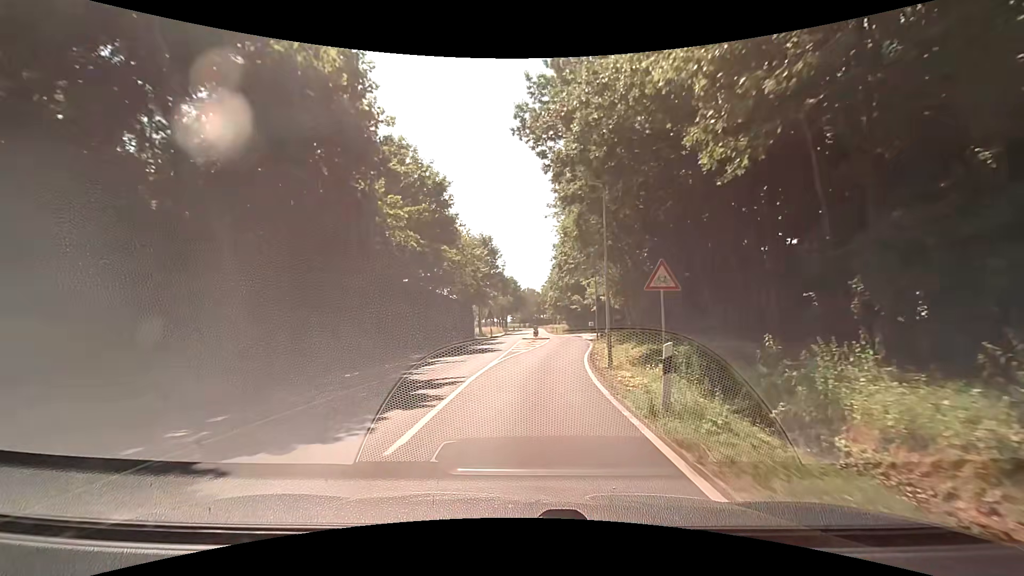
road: secondary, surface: asphalt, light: Day
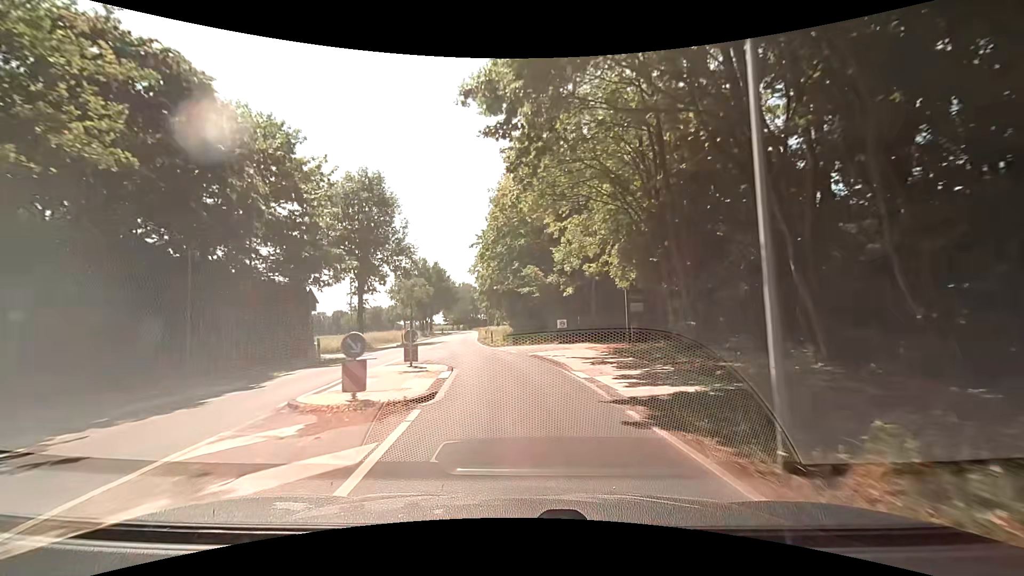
(+2.9, +36.2) m; +6°
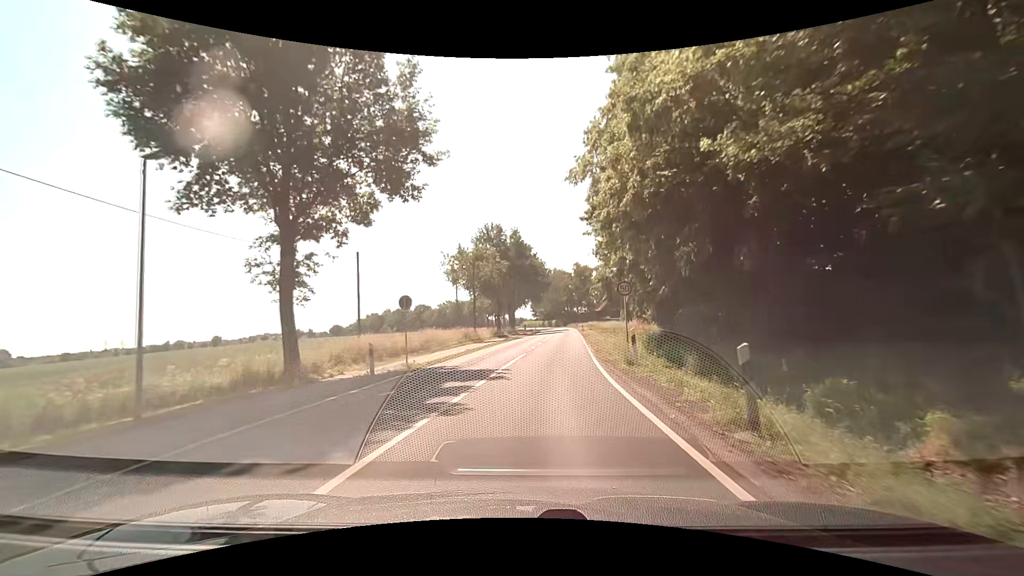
(-2.7, +33.3) m; -9°
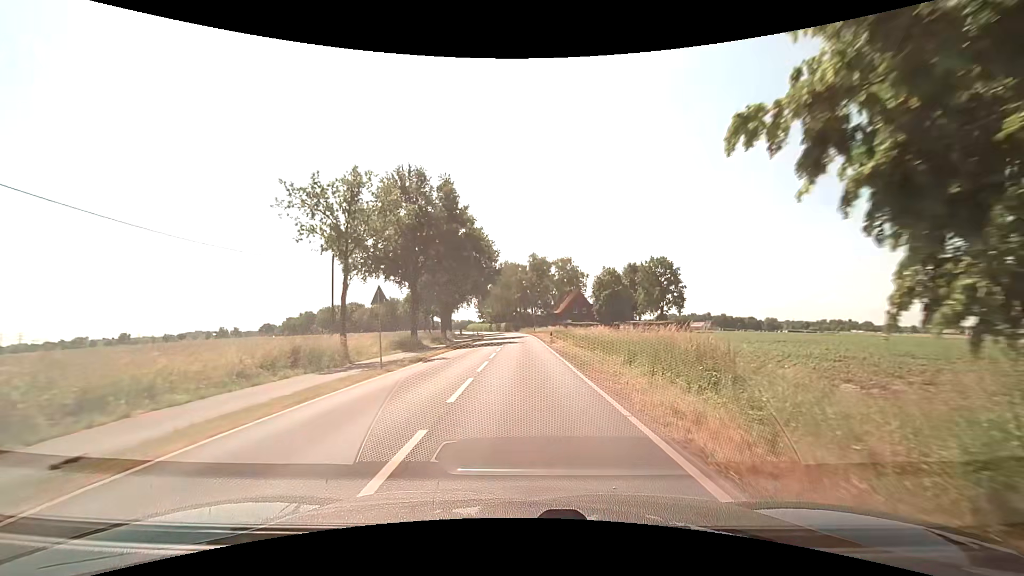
(+1.5, +27.6) m; +5°
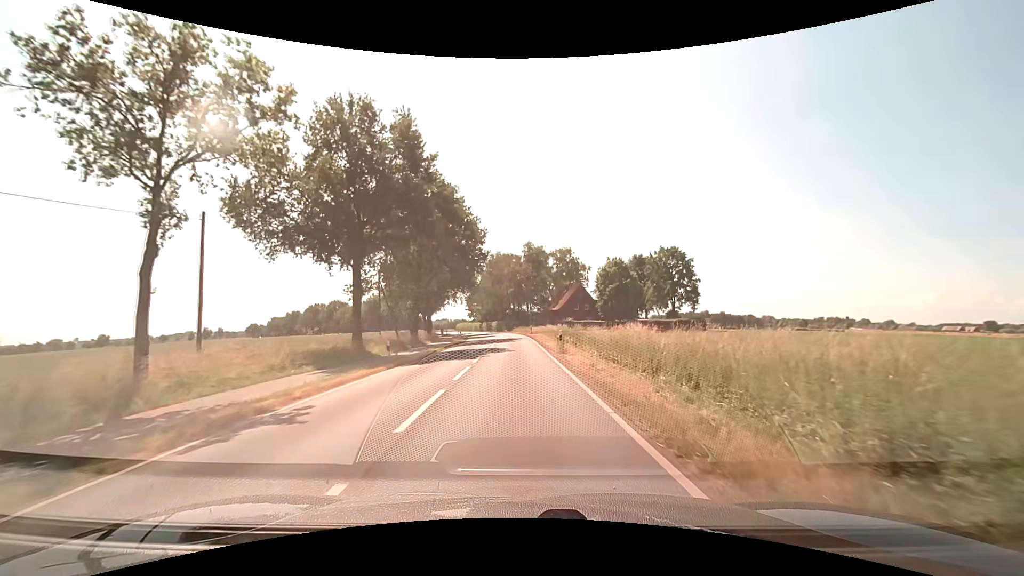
(+0.2, +14.5) m; +1°
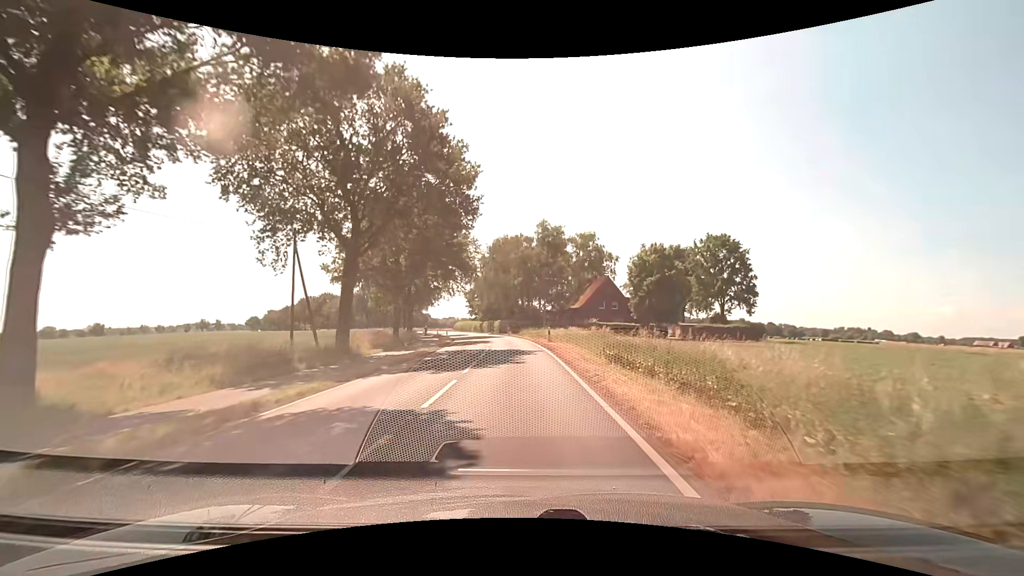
(-0.2, +22.2) m; -1°
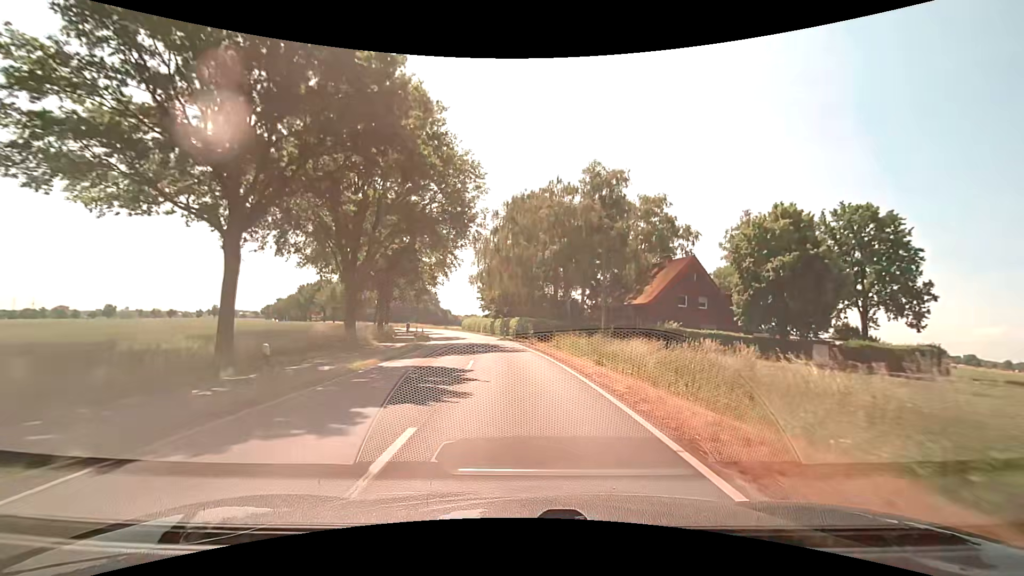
(-0.7, +30.0) m; -3°
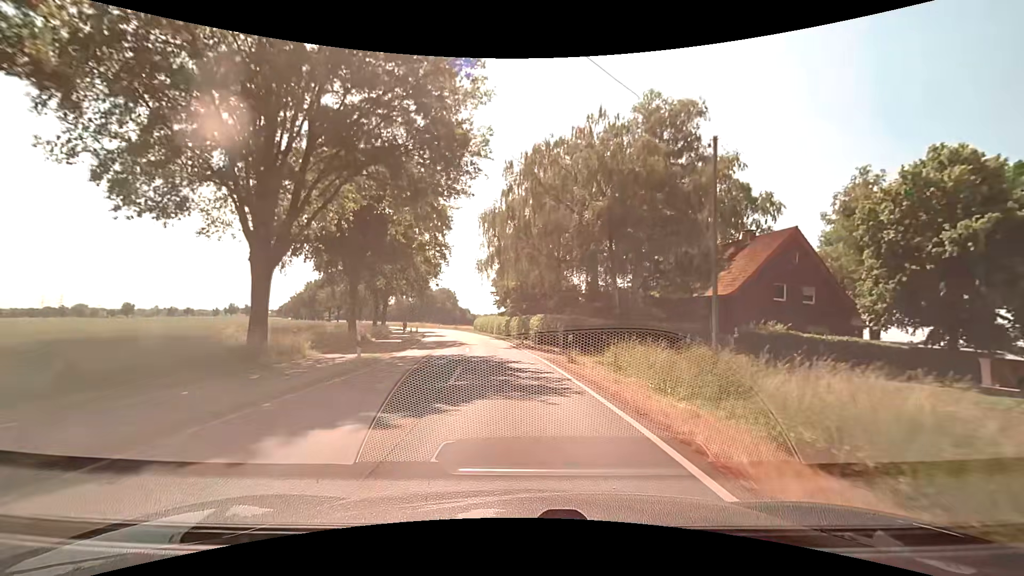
(-0.3, +15.1) m; -3°
(0, +10) (-1, +20) (-2, +30) (-3, +40) (-5, +50) (-7, +60) (-9, +69) (-11, +79) (-14, +89) (-17, +98) m
